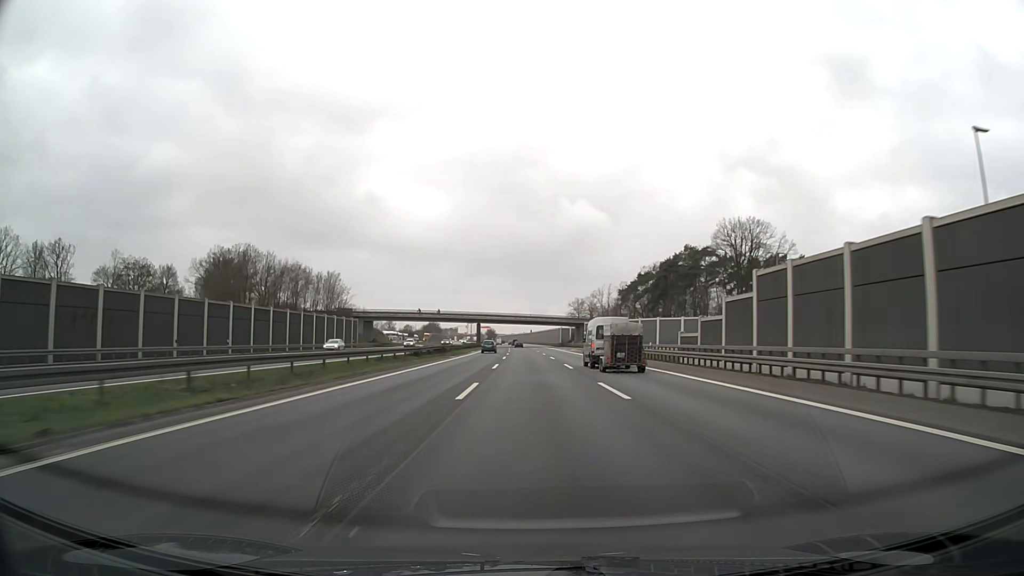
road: motorway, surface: asphalt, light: Day
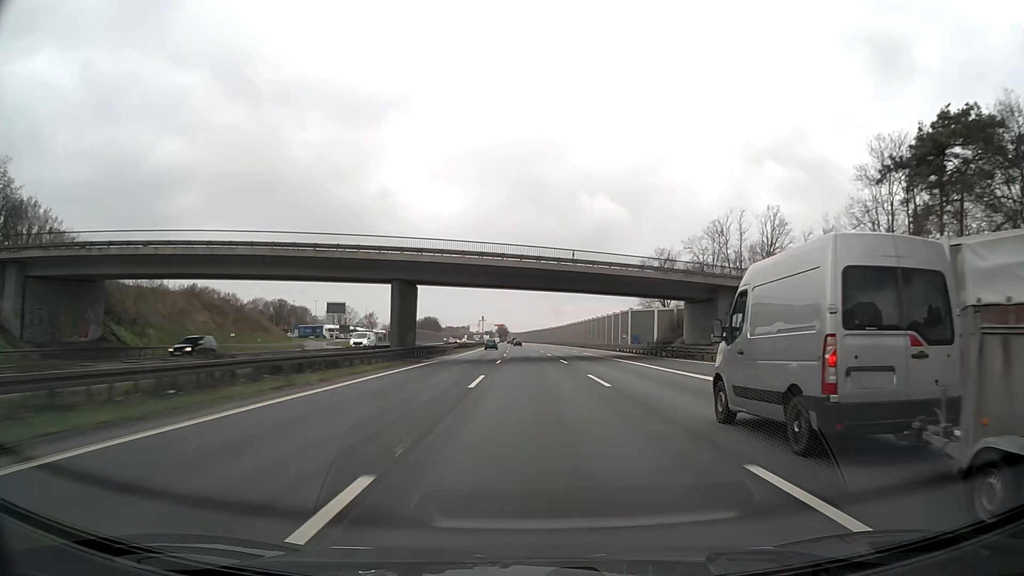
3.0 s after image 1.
(-1.3, +105.8) m; -2°
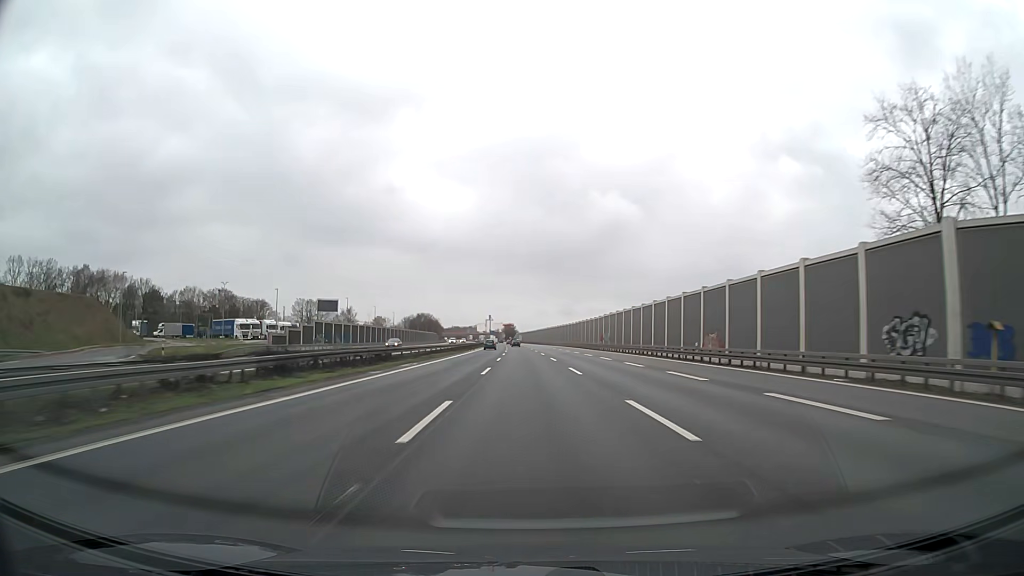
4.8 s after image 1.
(-0.1, +65.2) m; -1°
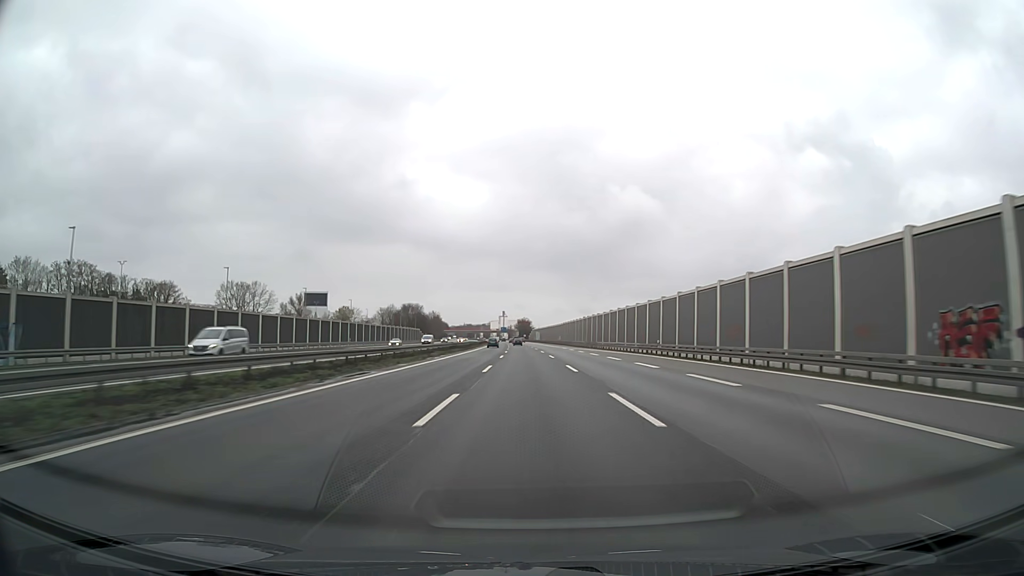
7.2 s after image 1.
(-0.3, +87.8) m; -1°
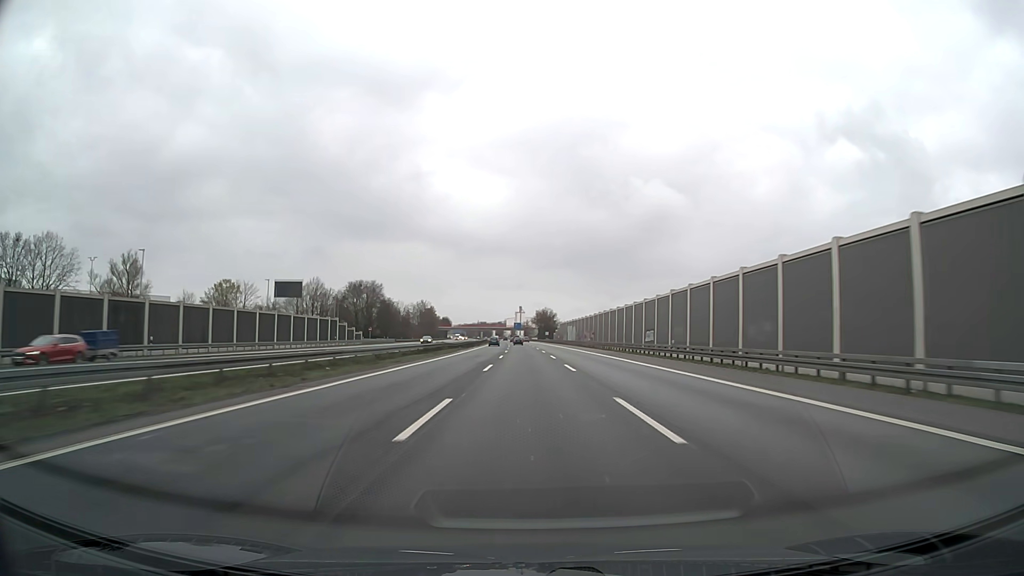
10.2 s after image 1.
(-1.4, +110.6) m; -2°
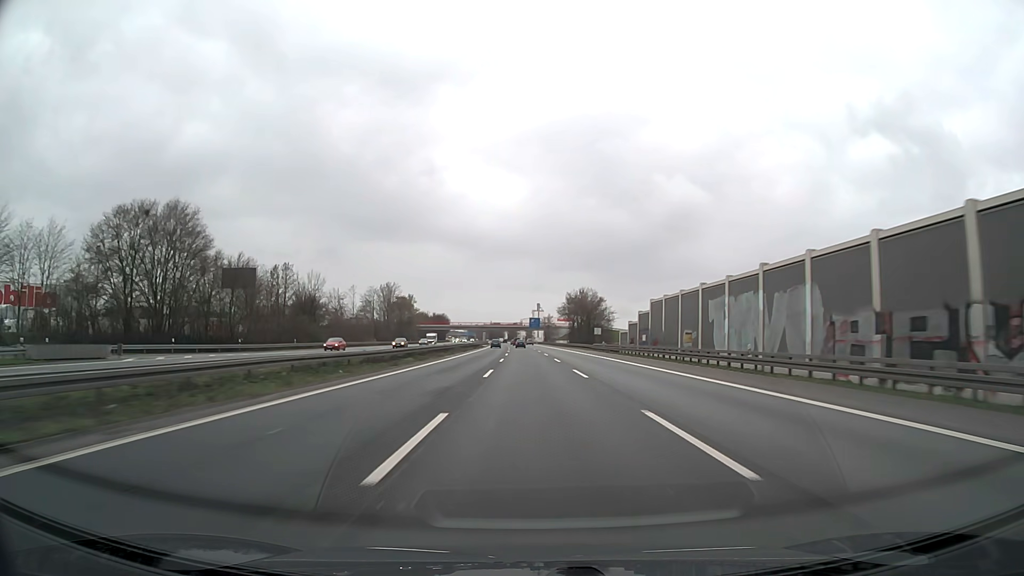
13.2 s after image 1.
(-1.7, +111.0) m; -2°
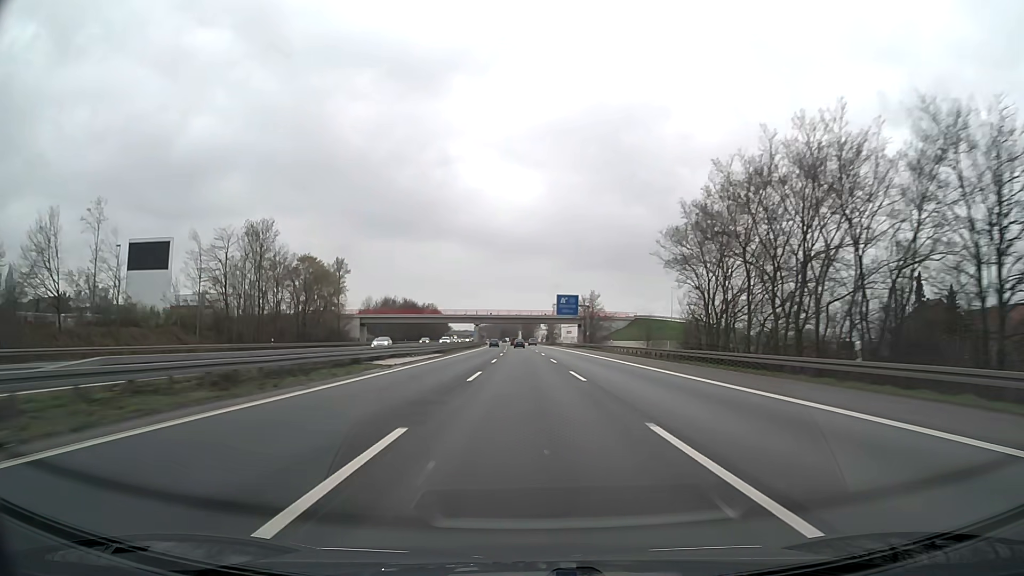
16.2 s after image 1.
(-1.2, +111.1) m; -1°
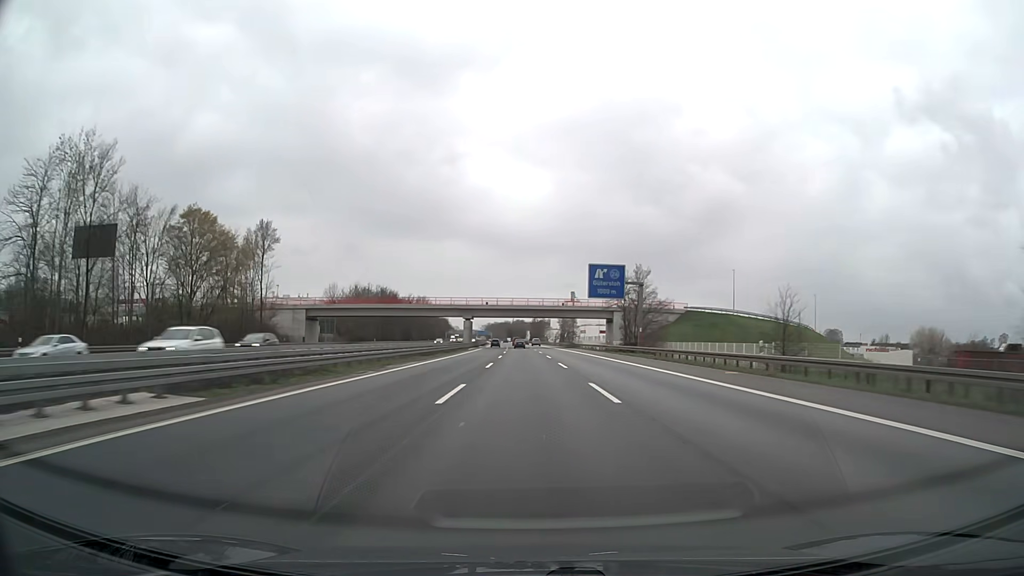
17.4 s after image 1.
(-0.3, +44.4) m; -1°
(0, +10) (0, +20) (0, +30) (0, +40) (0, +50) (0, +60) (-1, +70) (-1, +80) (-1, +90) (-1, +100) m
